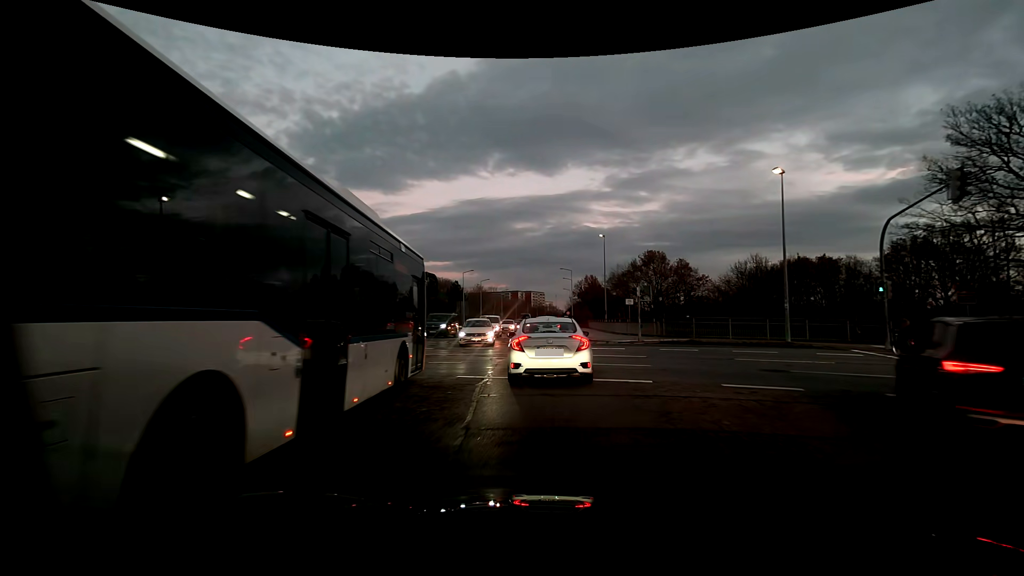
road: residential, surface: asphalt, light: Dusk
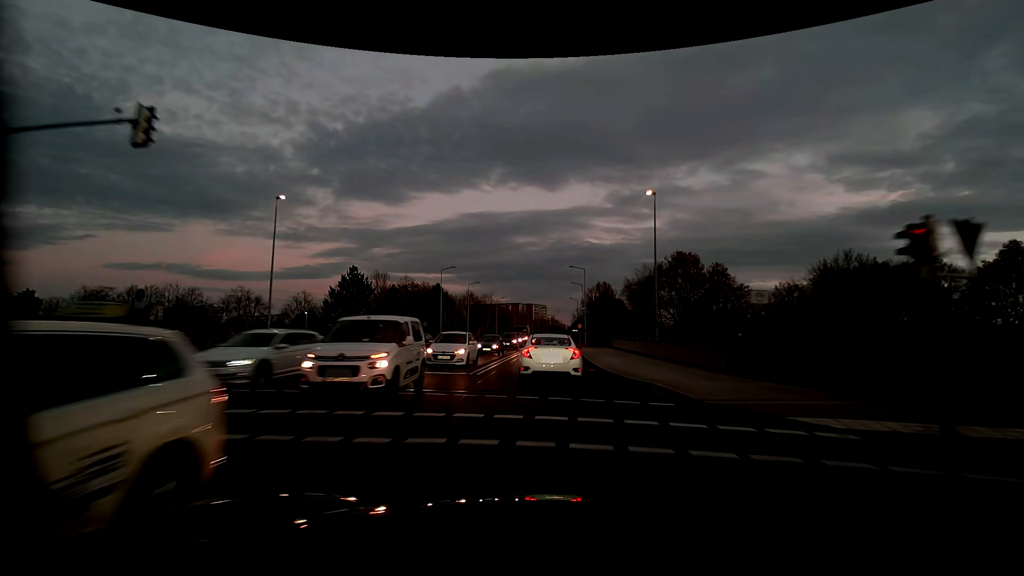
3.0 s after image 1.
(+0.1, +23.2) m; 0°
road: secondary
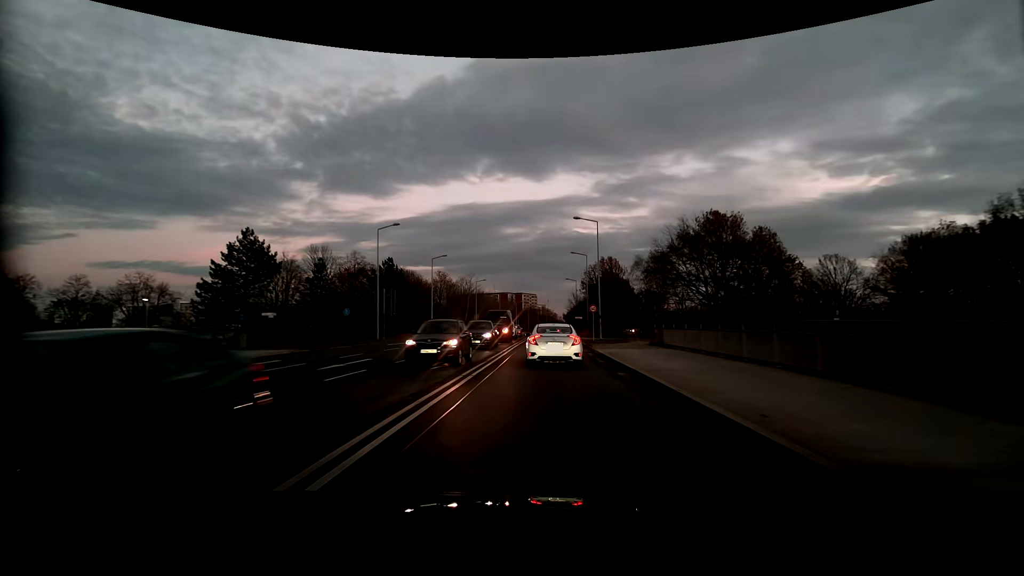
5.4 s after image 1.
(0.0, +24.7) m; +1°
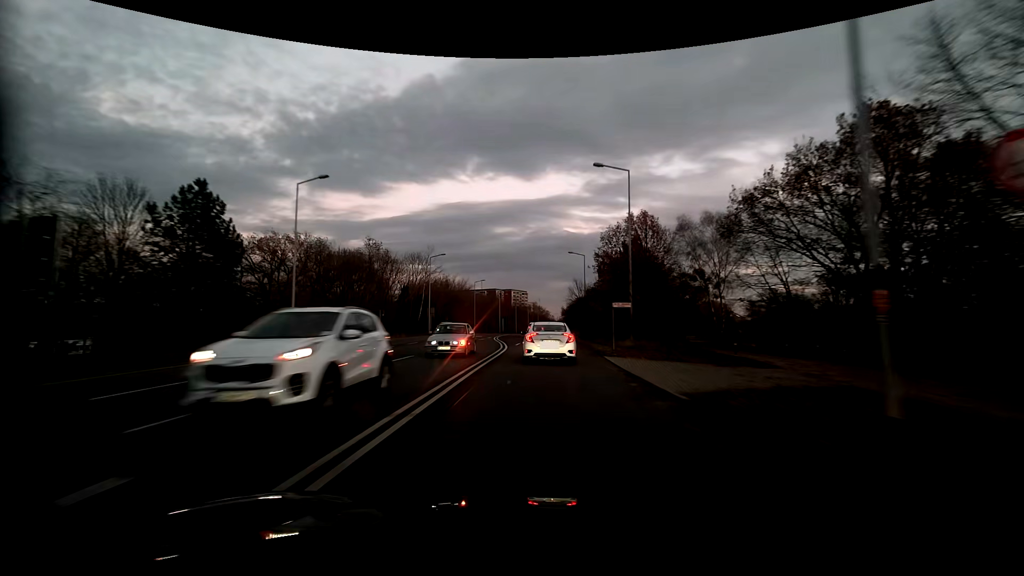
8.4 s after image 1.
(+0.7, +36.3) m; +1°
(0, +10) (0, +20) (0, +30) (-1, +40) (-2, +50) (-2, +60) (-2, +70) (-2, +80) (-2, +90) (-2, +100) m
